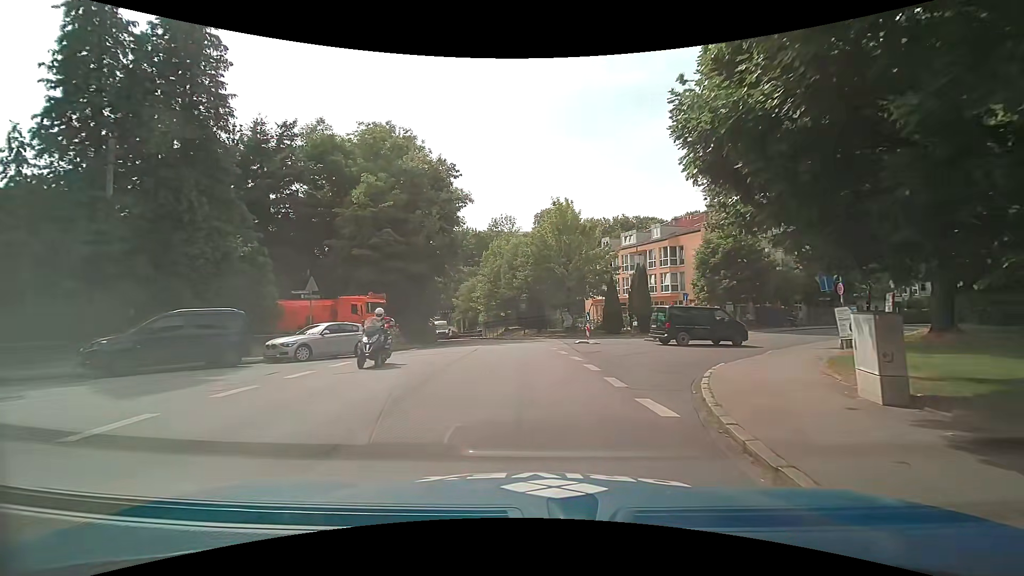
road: tertiary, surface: asphalt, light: Day
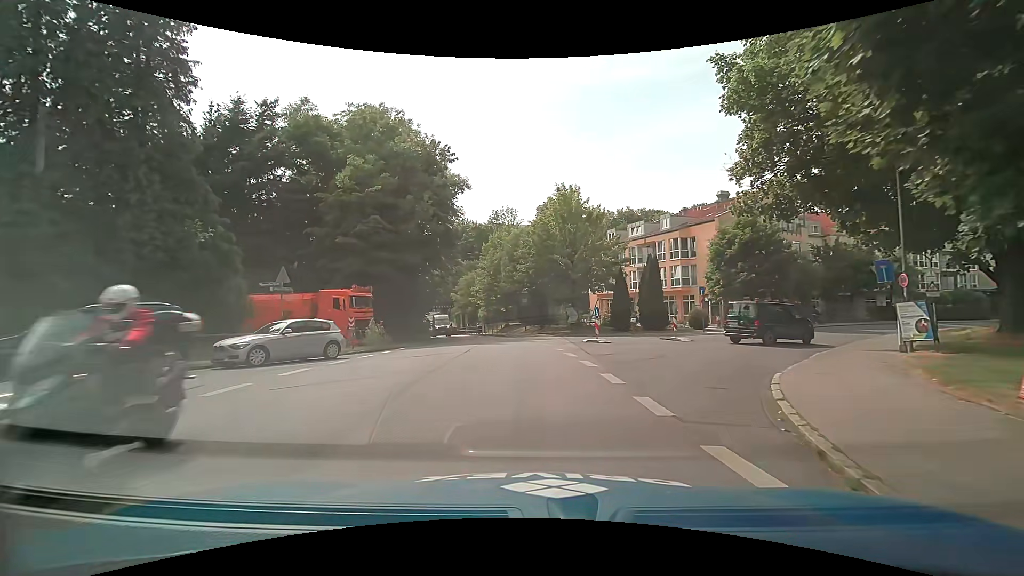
(-0.1, +3.2) m; -2°
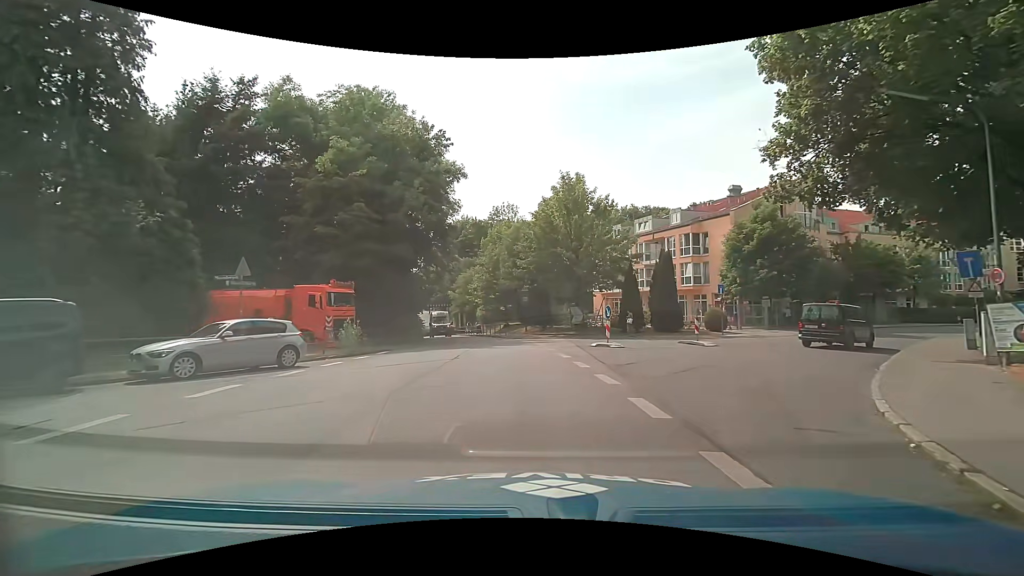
(0.0, +3.2) m; 0°
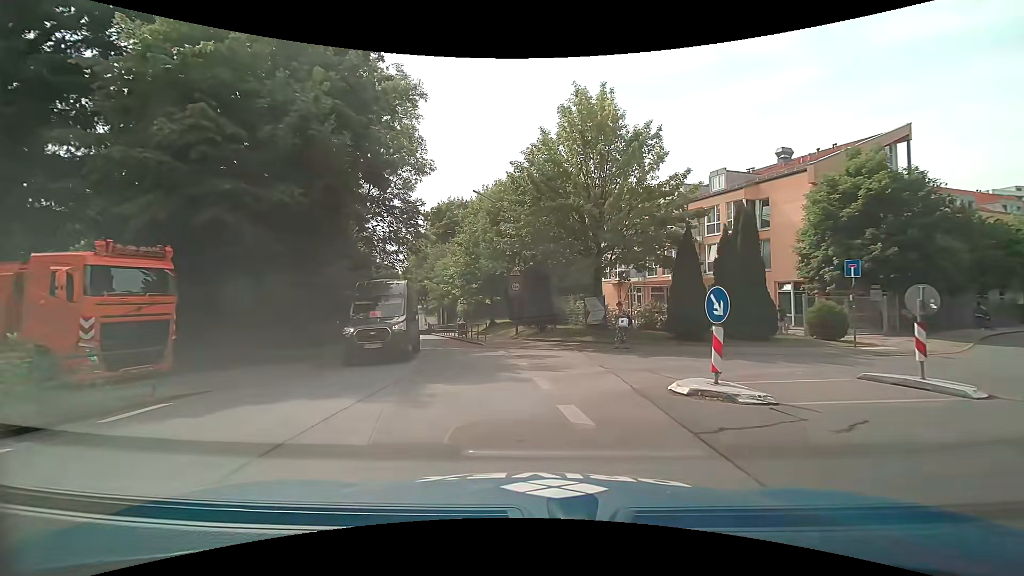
(+0.2, +13.1) m; +1°
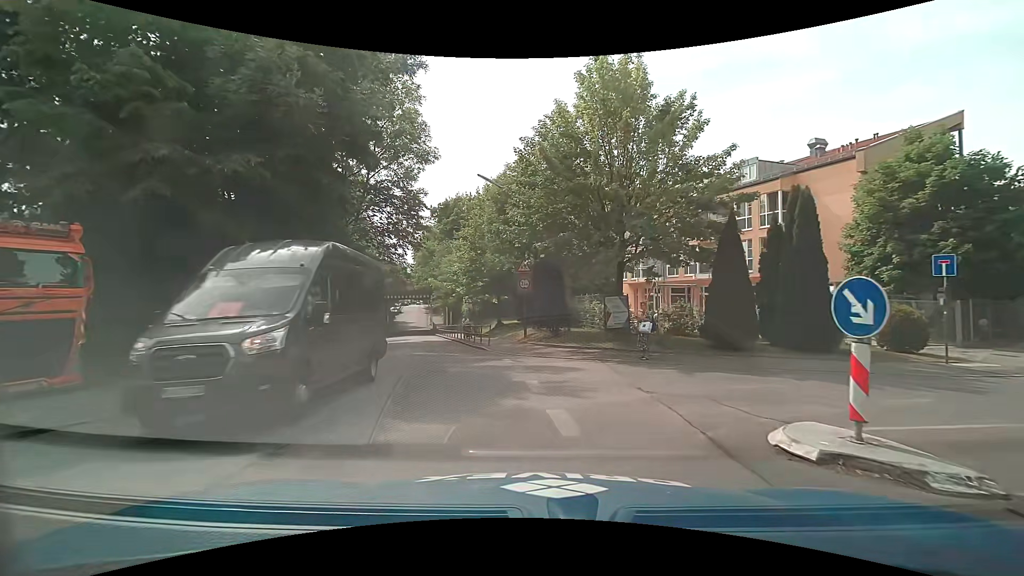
(-0.1, +3.2) m; -2°
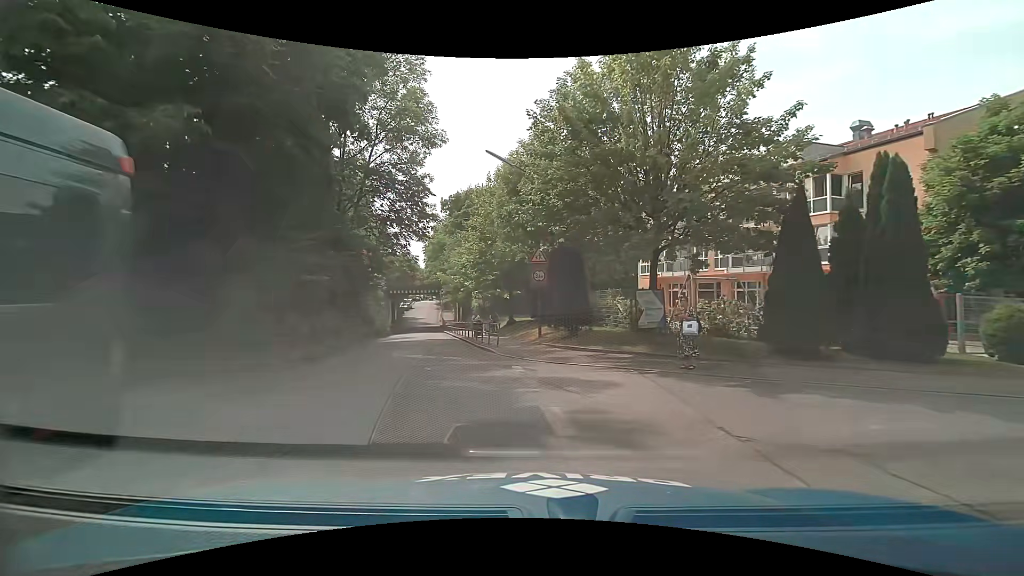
(0.0, +3.1) m; -1°
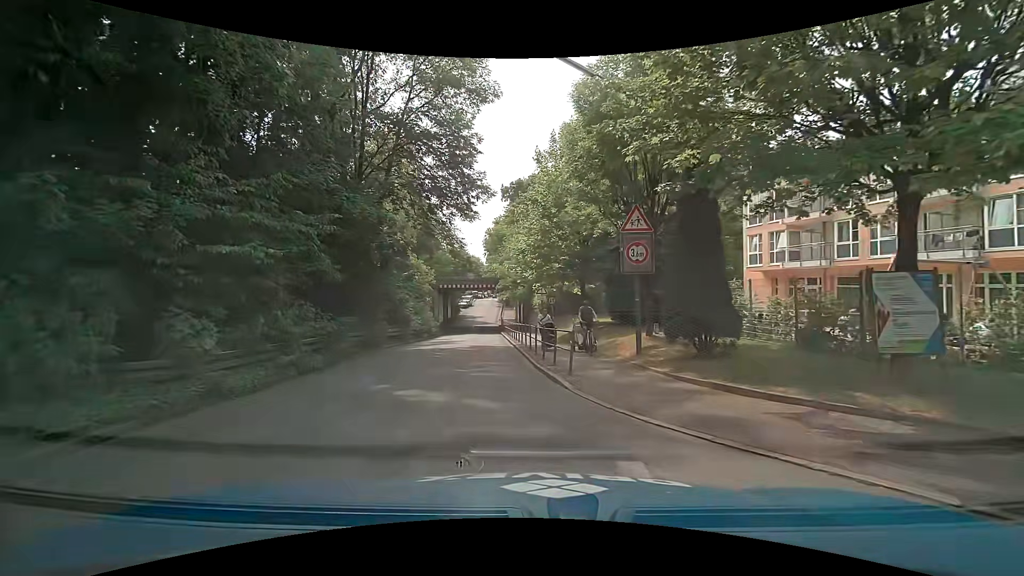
(-0.4, +8.0) m; -8°
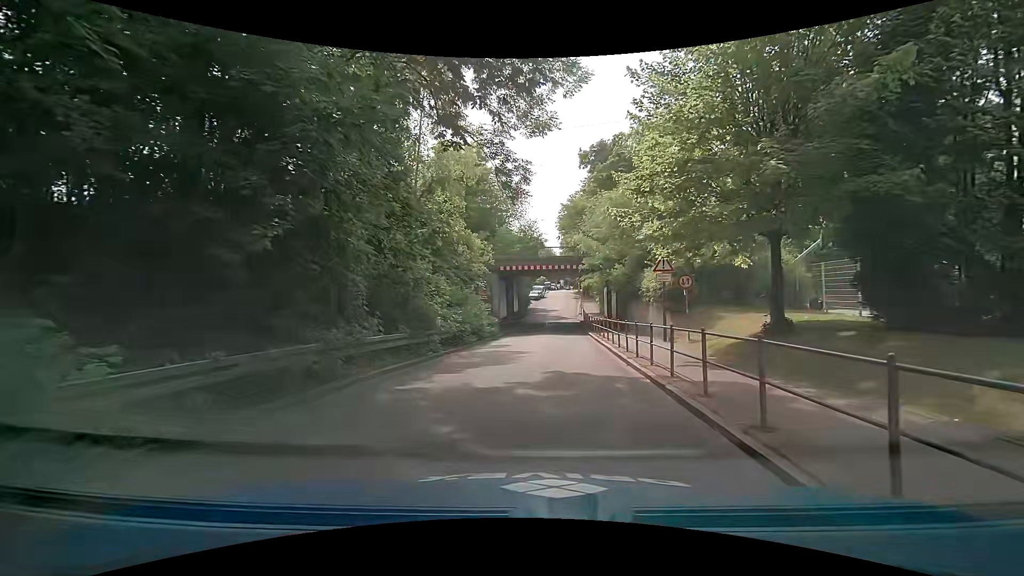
(-1.3, +13.1) m; -10°
